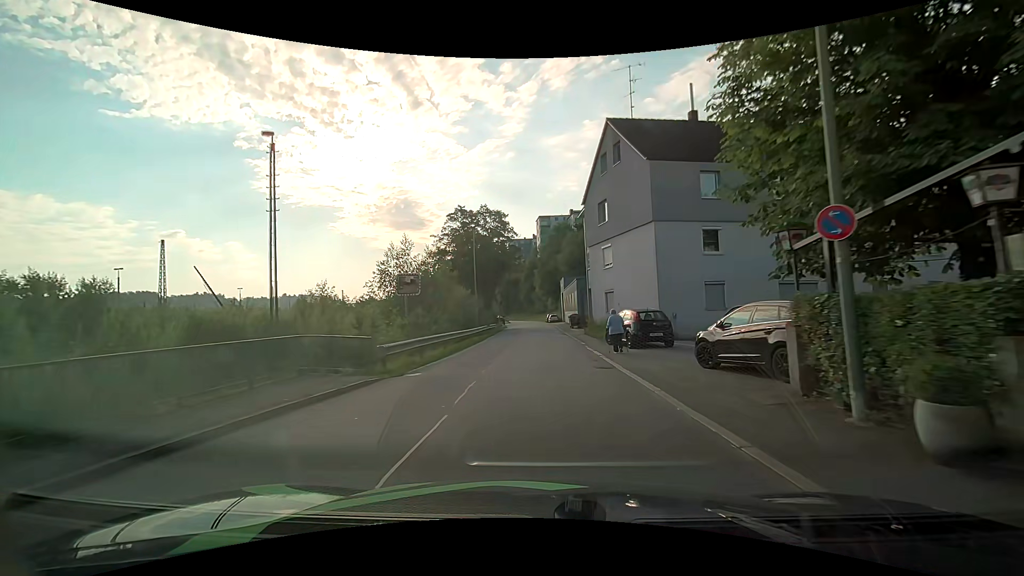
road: residential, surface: asphalt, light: Day
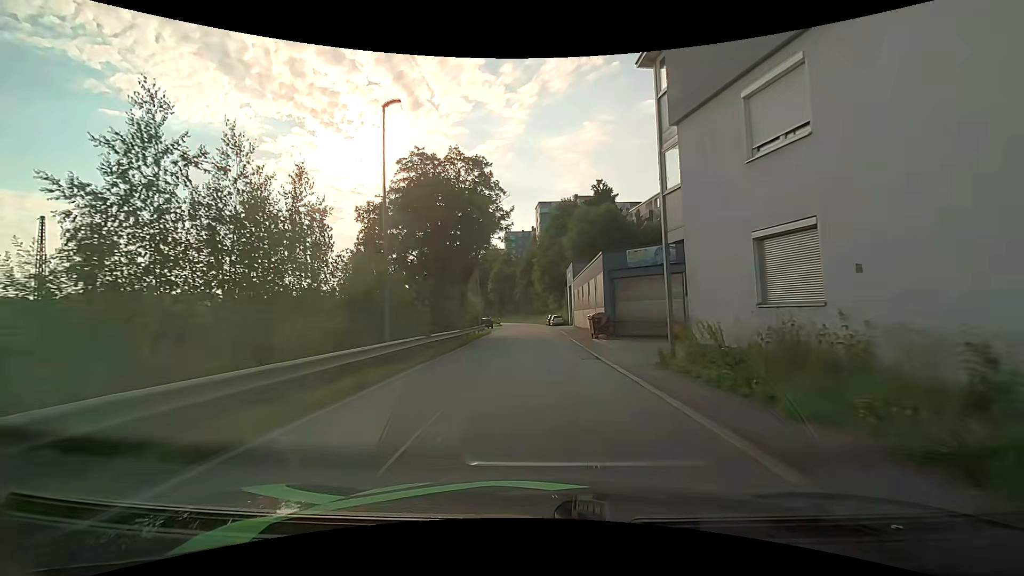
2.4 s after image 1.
(+0.3, +21.7) m; +1°
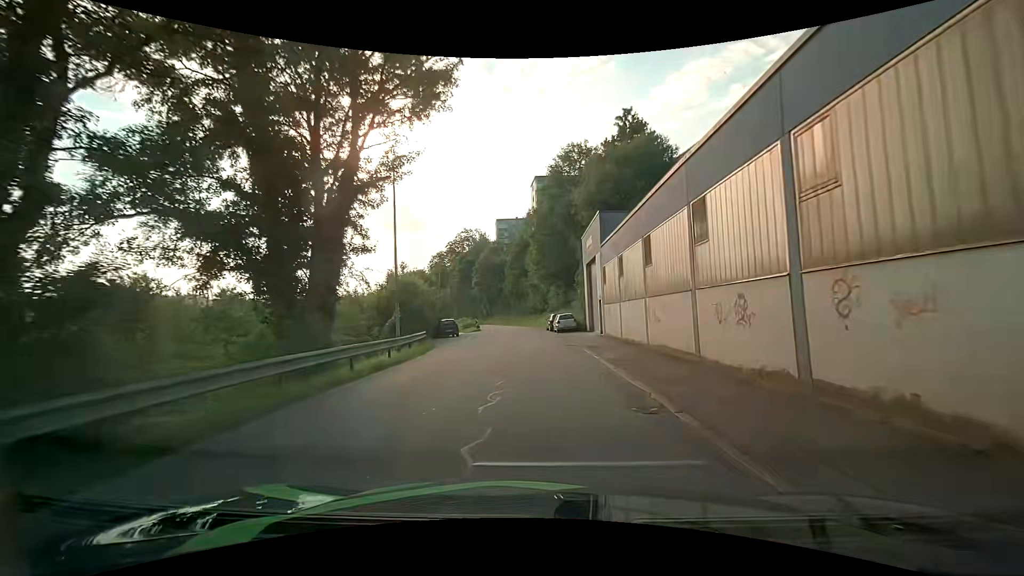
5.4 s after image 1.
(-0.2, +26.6) m; +1°
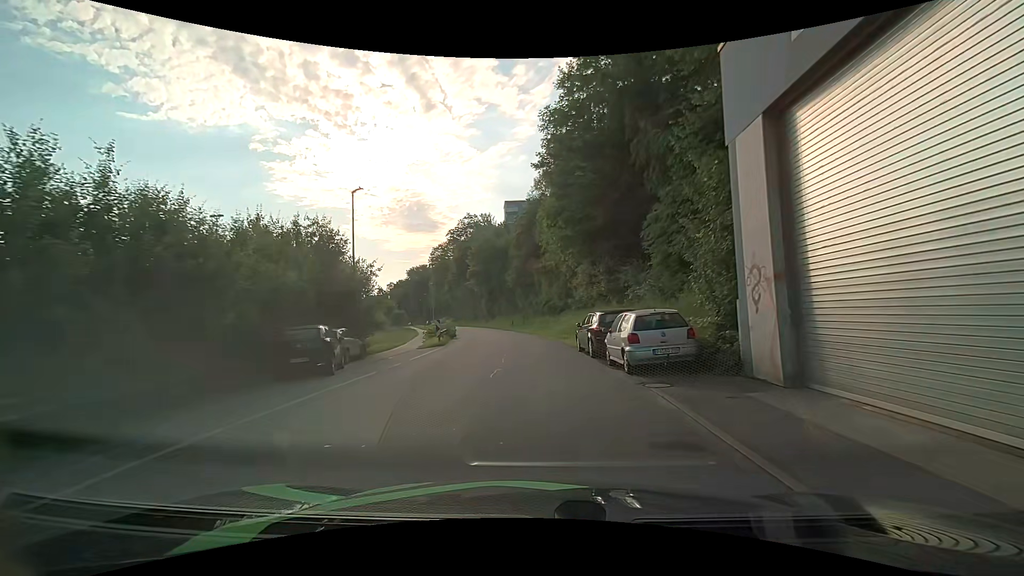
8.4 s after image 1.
(-0.3, +26.8) m; -1°
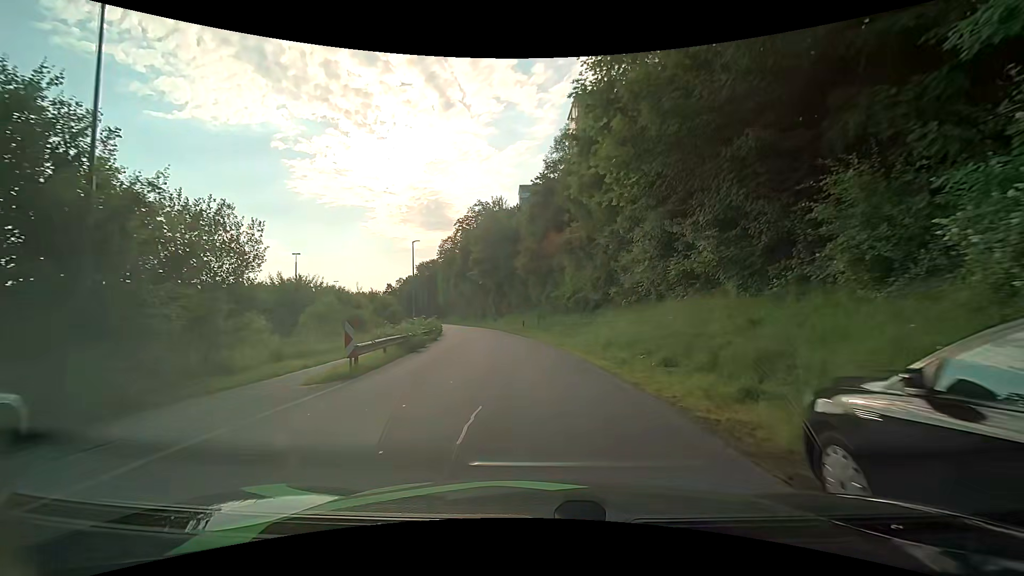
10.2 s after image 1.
(-0.7, +15.5) m; -3°
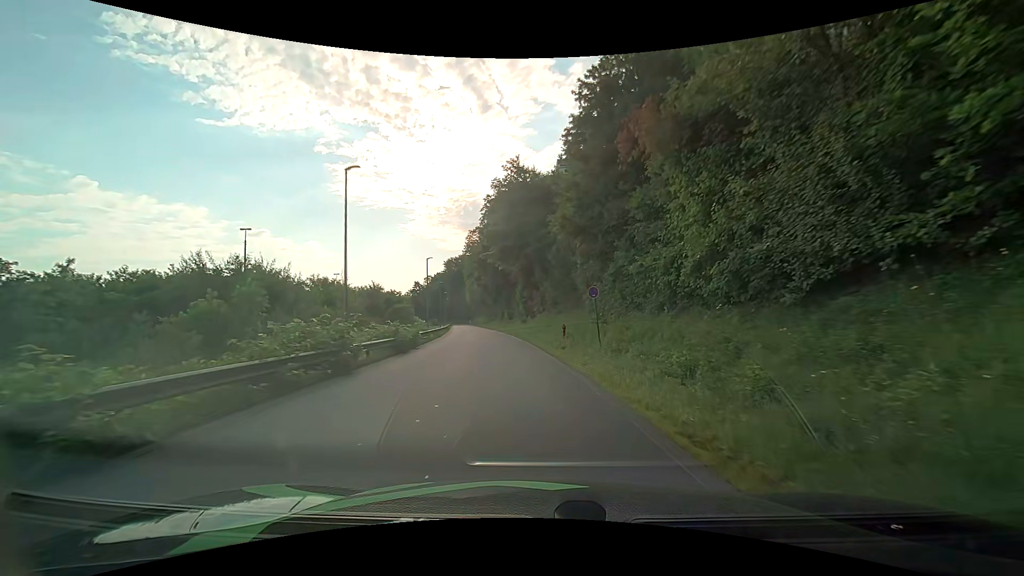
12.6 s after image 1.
(-0.6, +20.8) m; -4°
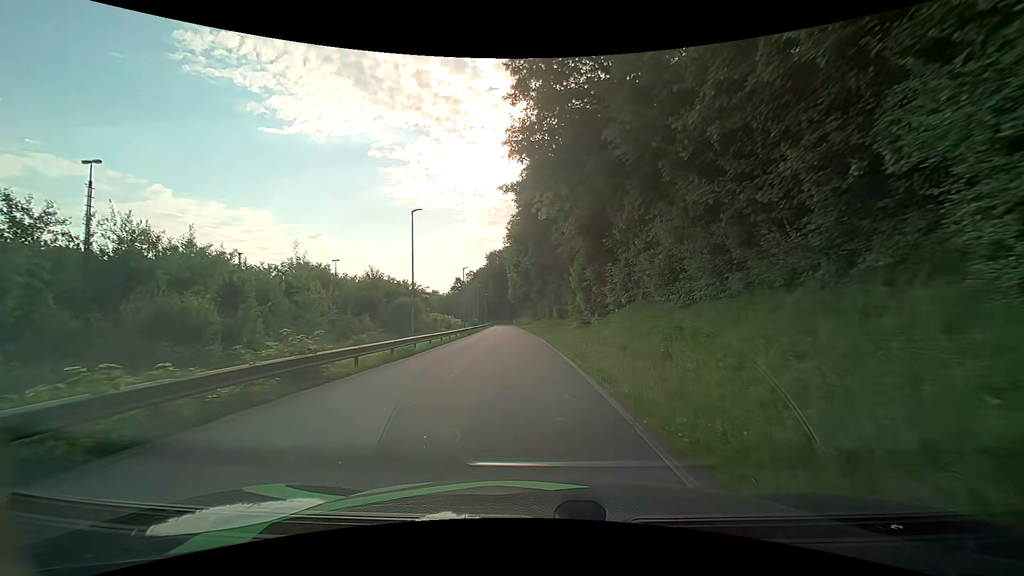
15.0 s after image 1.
(-1.1, +23.5) m; -6°
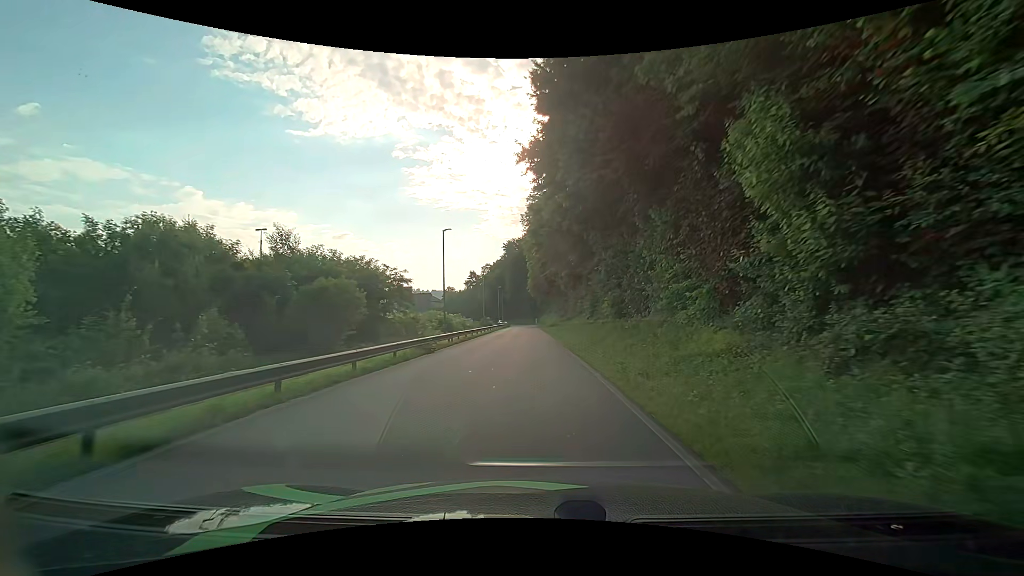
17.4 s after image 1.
(-0.6, +25.7) m; -2°
(0, +10) (0, +20) (-1, +30) (-1, +40) (-1, +50) (-1, +60) (-2, +70) (-2, +80) (-2, +90) (-3, +100) m
